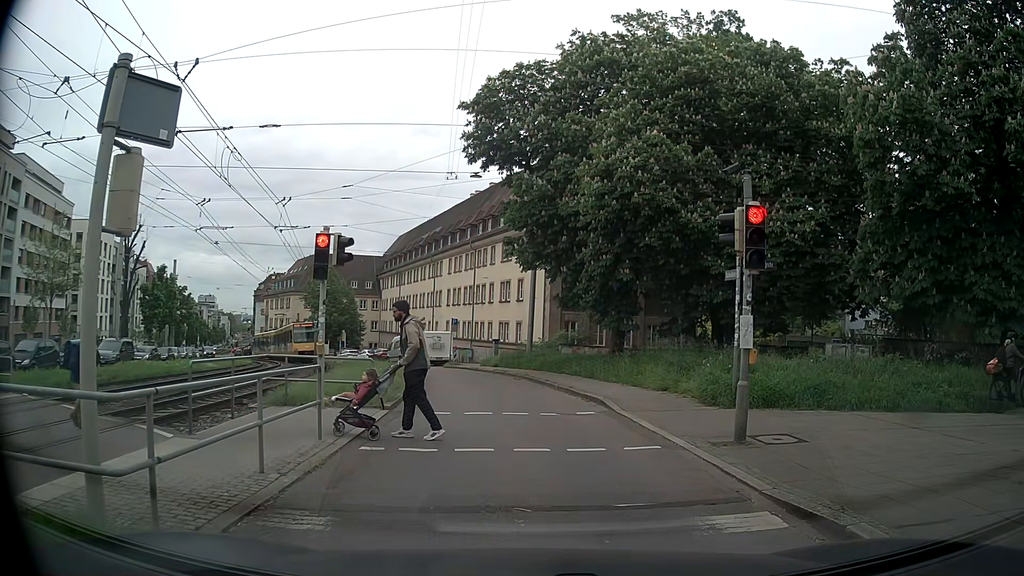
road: tertiary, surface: asphalt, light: Day
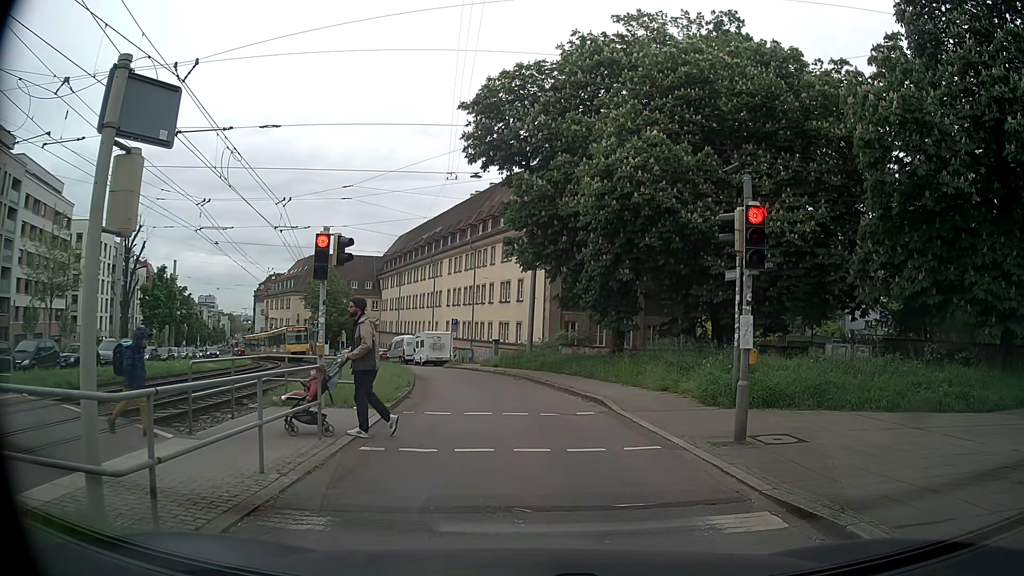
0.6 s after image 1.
(0.0, 0.0) m; 0°
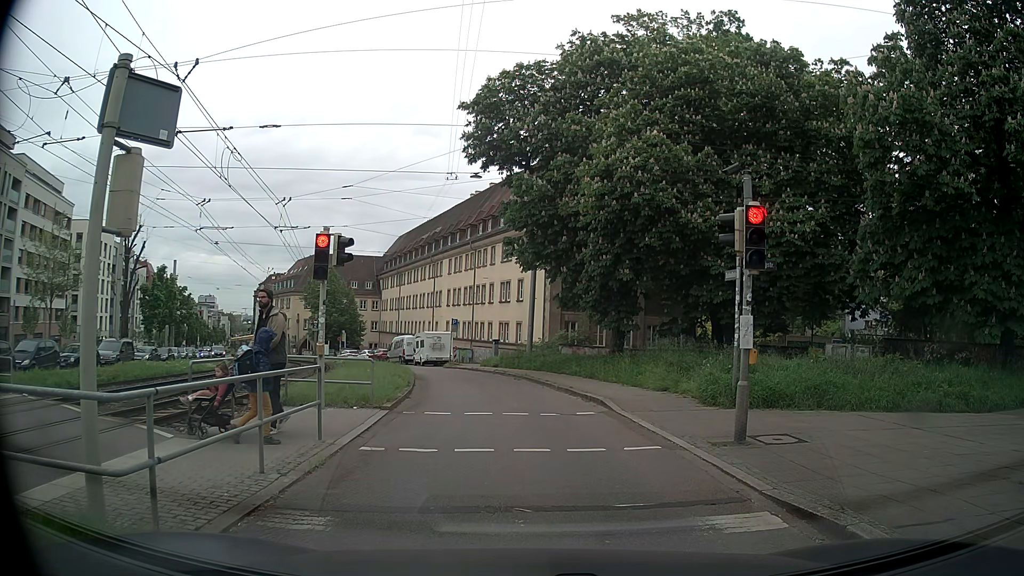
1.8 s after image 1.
(0.0, 0.0) m; 0°
